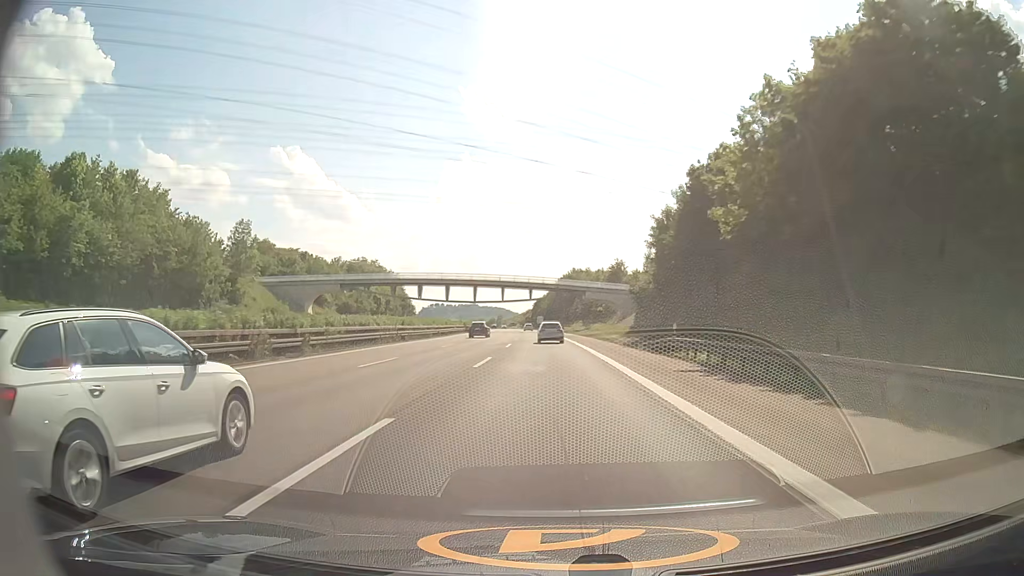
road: motorway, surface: asphalt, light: Day
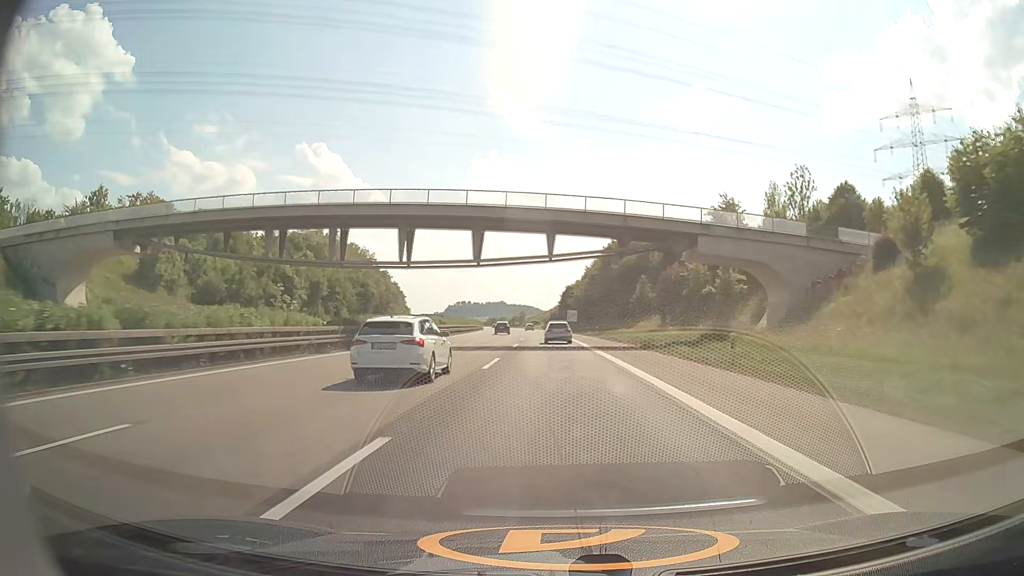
(-1.4, +72.3) m; -2°
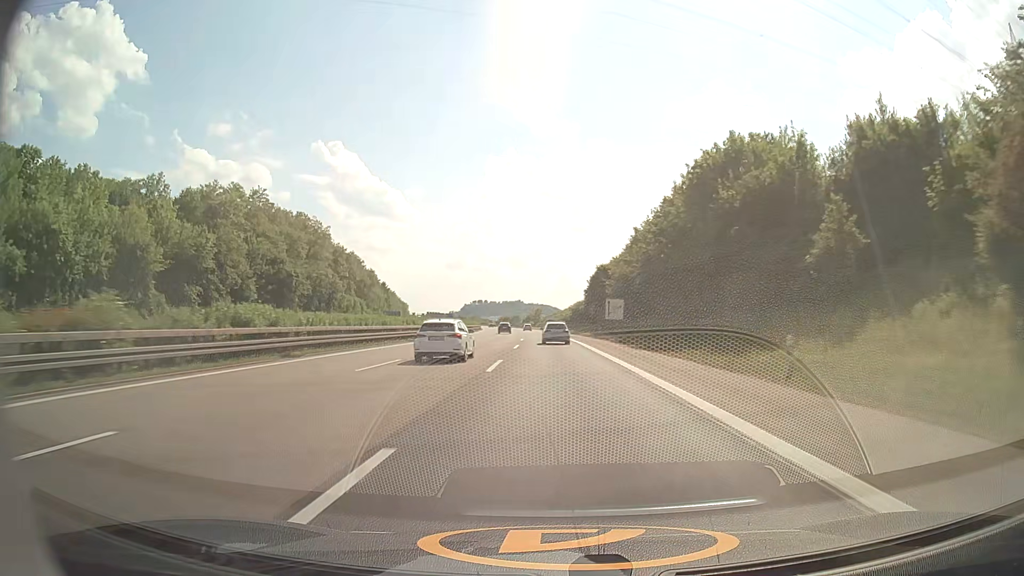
(-0.9, +53.8) m; -2°
(0, +10) (0, +20) (0, +30) (0, +40) (0, +50) (-1, +60) (-1, +70) (-1, +80) (-1, +90) (-2, +100) m
